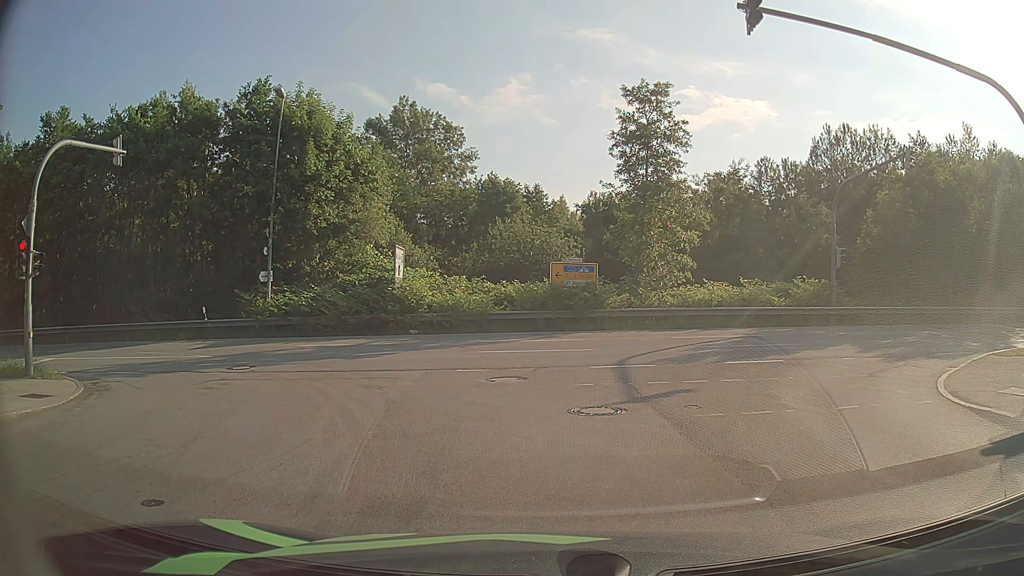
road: residential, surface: asphalt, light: Day
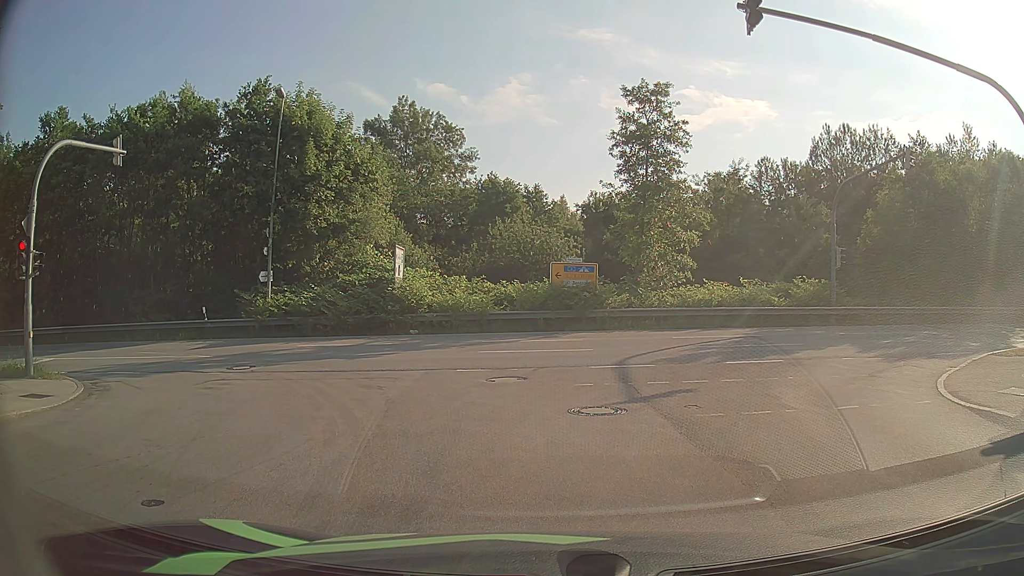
(0.0, 0.0) m; 0°
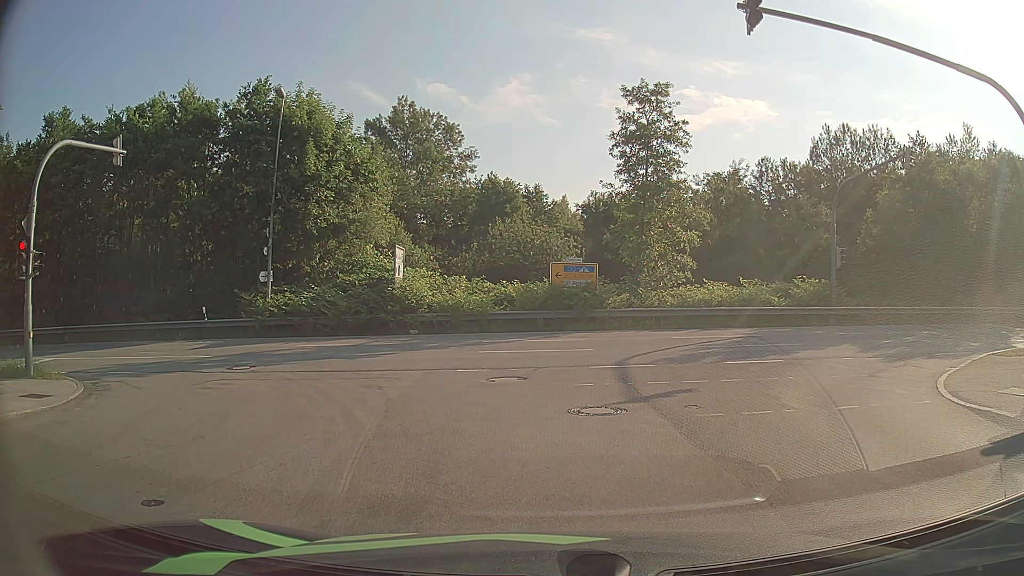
(0.0, 0.0) m; 0°
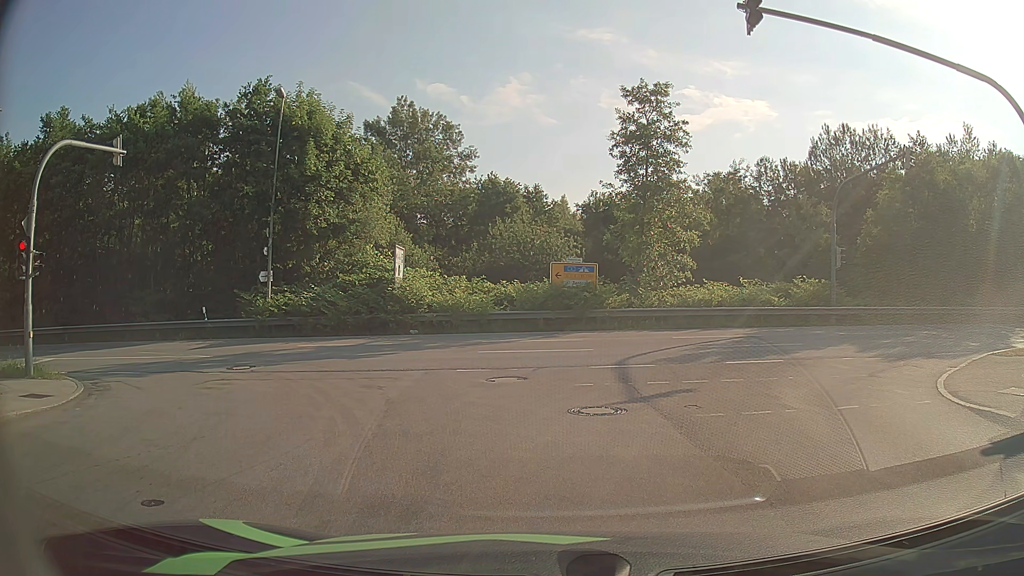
(0.0, 0.0) m; 0°
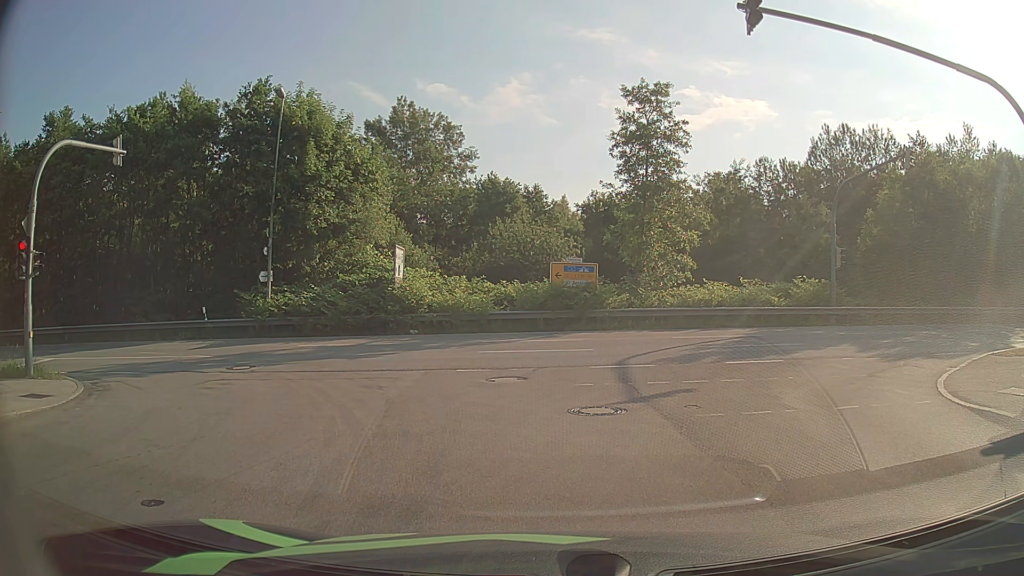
(0.0, 0.0) m; 0°
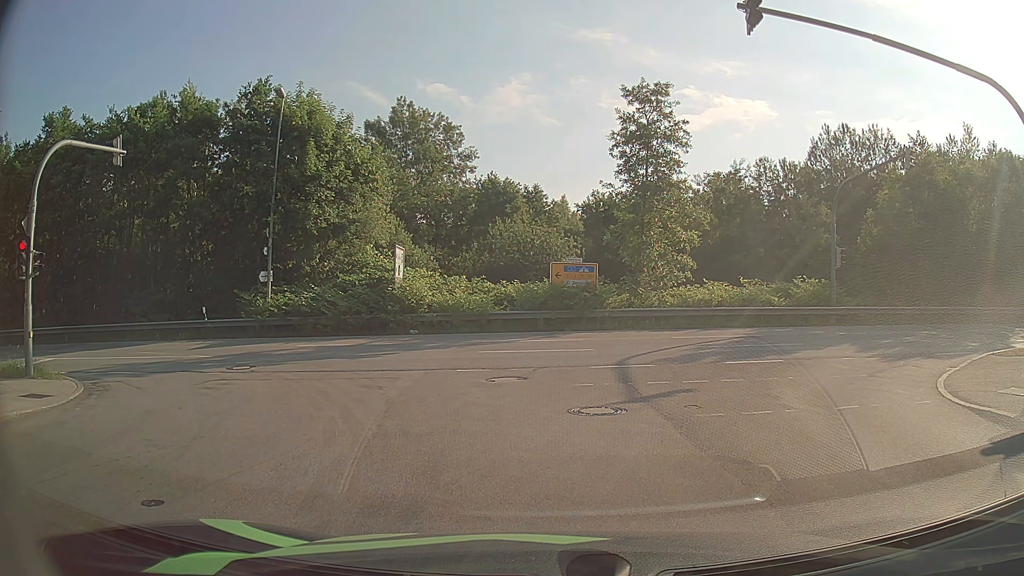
(0.0, 0.0) m; 0°
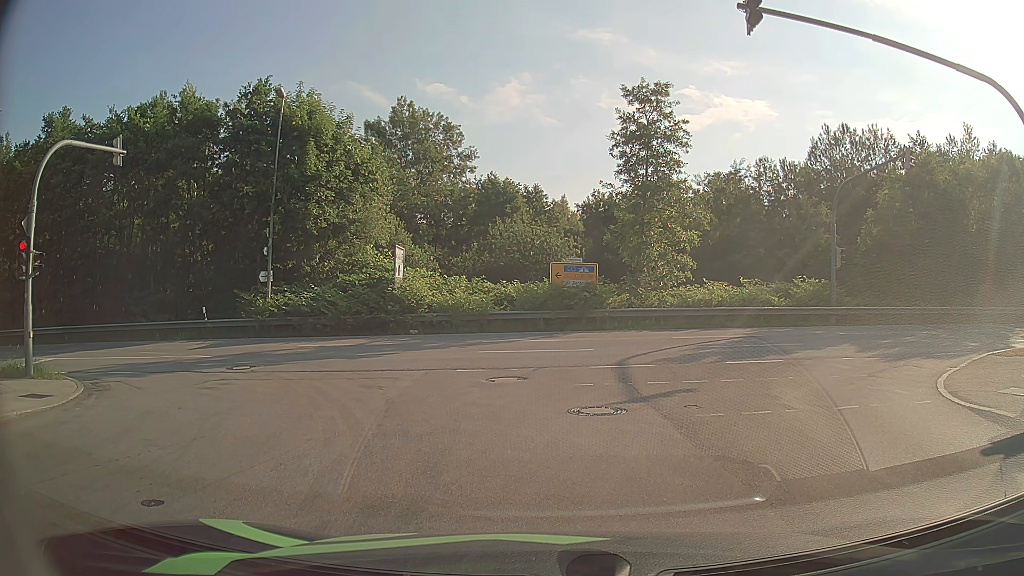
(0.0, 0.0) m; 0°
